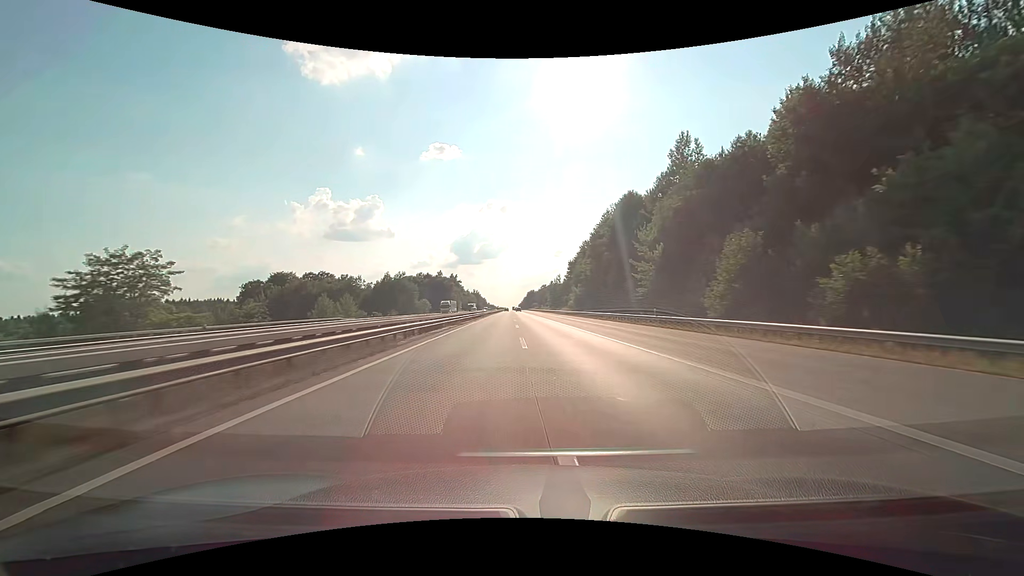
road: motorway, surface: asphalt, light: Day
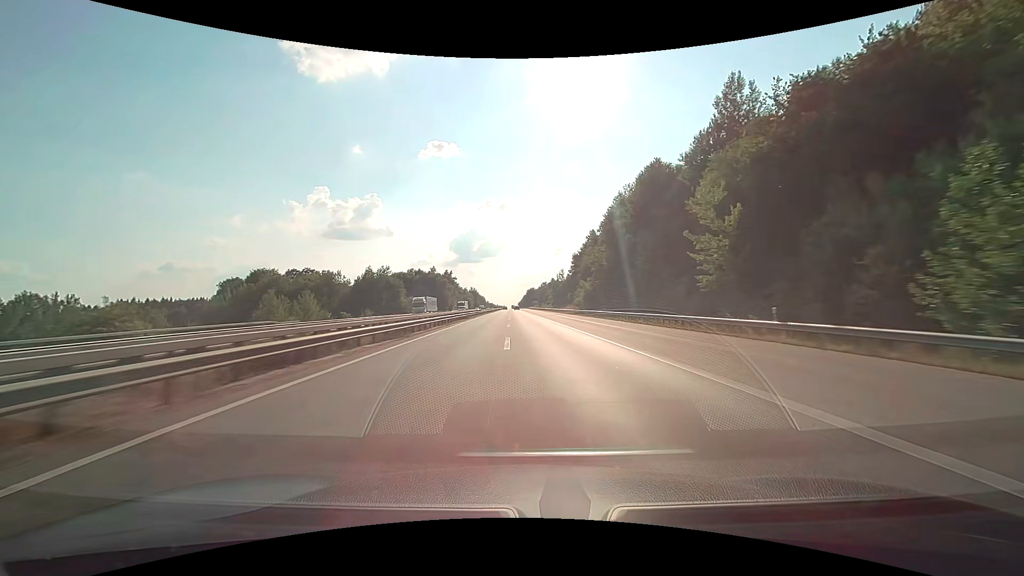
(0.0, +19.0) m; 0°
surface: concrete
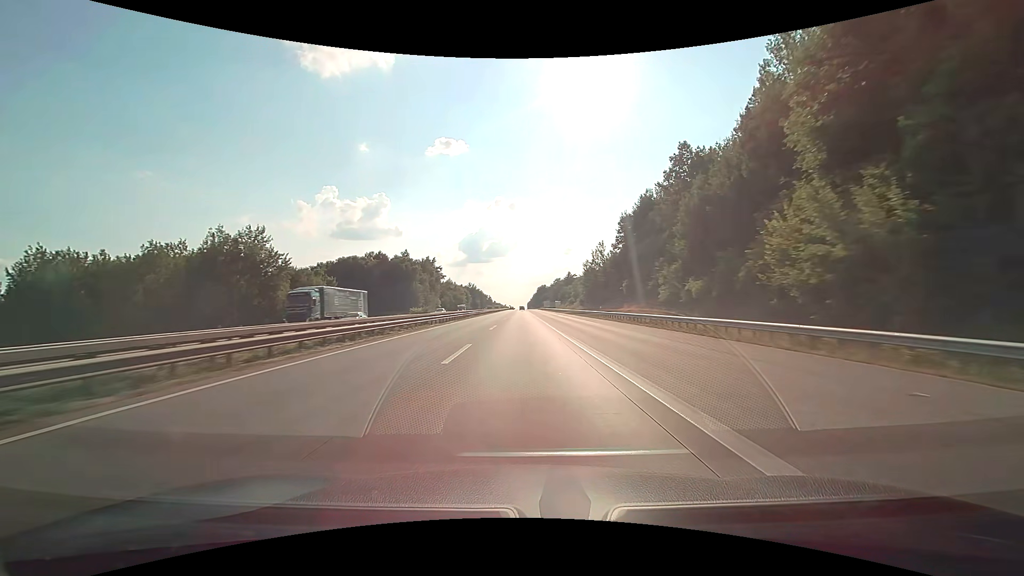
(-0.6, +76.0) m; -1°
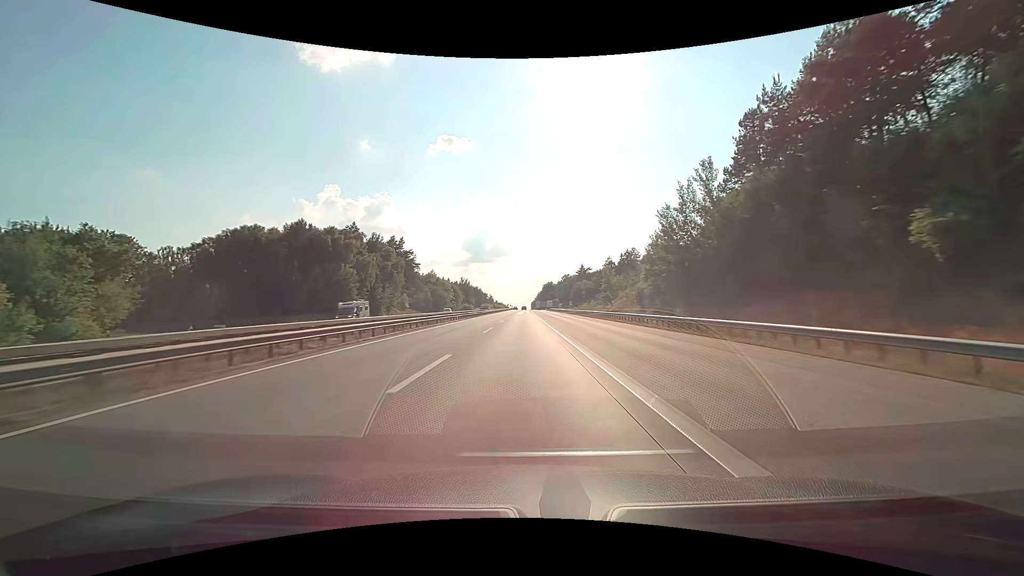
(-0.4, +57.0) m; -1°
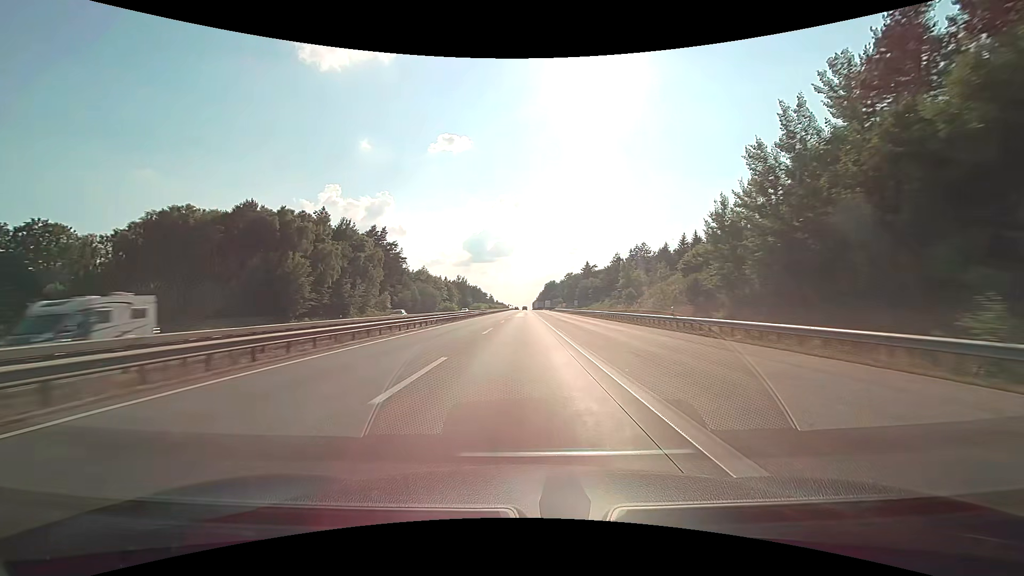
(0.0, +19.0) m; 0°
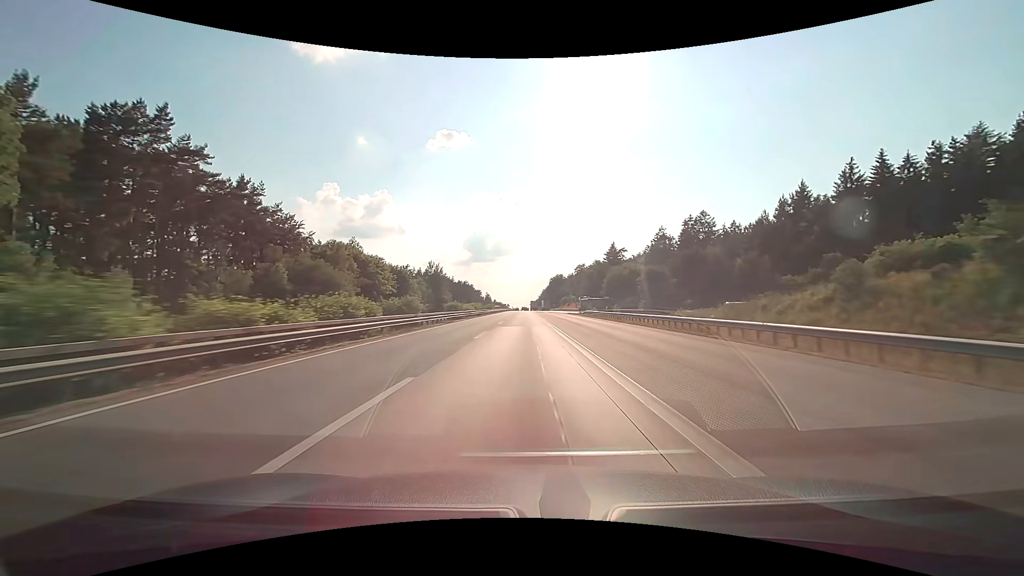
(-0.1, +76.0) m; 0°
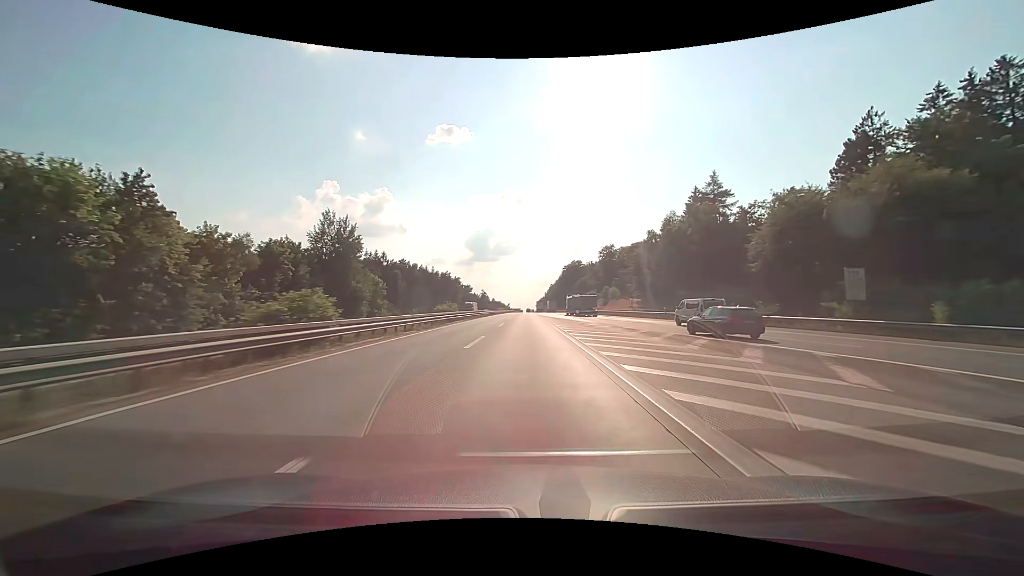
(-0.2, +95.2) m; 0°
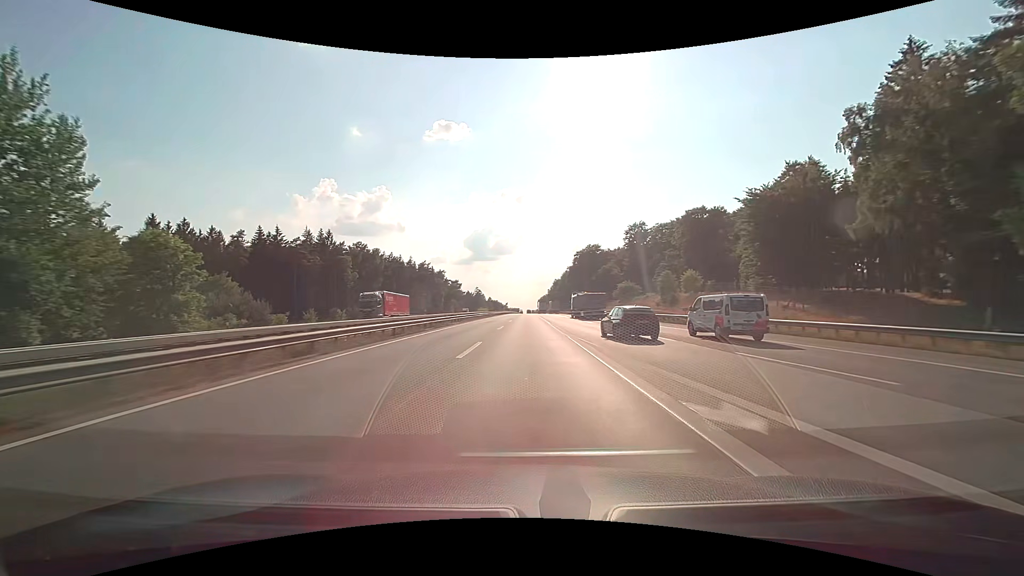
(0.0, +57.1) m; 0°
(0, +10) (0, +20) (0, +30) (0, +40) (0, +50) (0, +60) (0, +70) (0, +80) (0, +90) (0, +100) m
